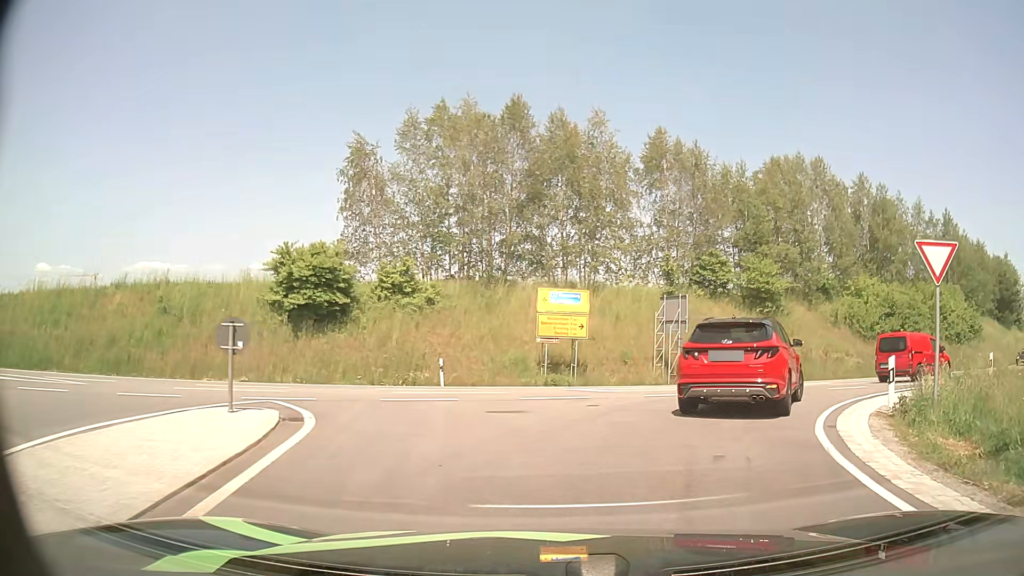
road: primary_link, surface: asphalt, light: Day
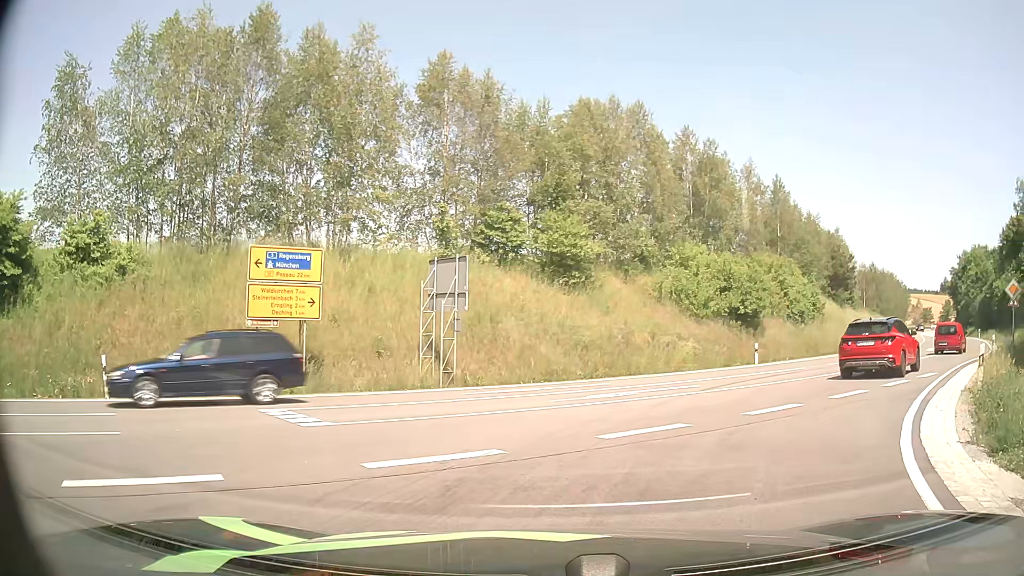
(+1.2, +9.1) m; +19°
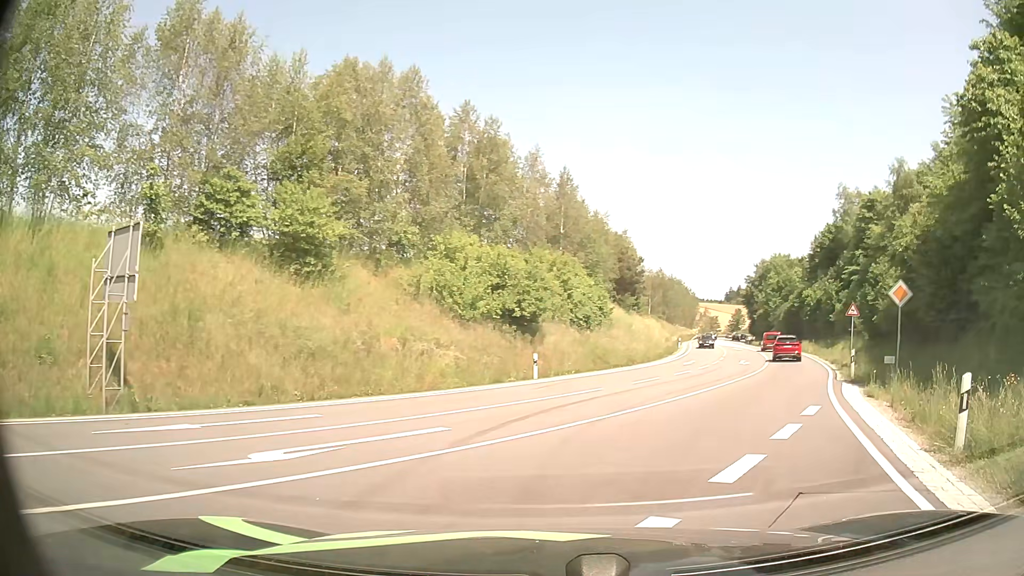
(+1.1, +7.0) m; +18°
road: secondary
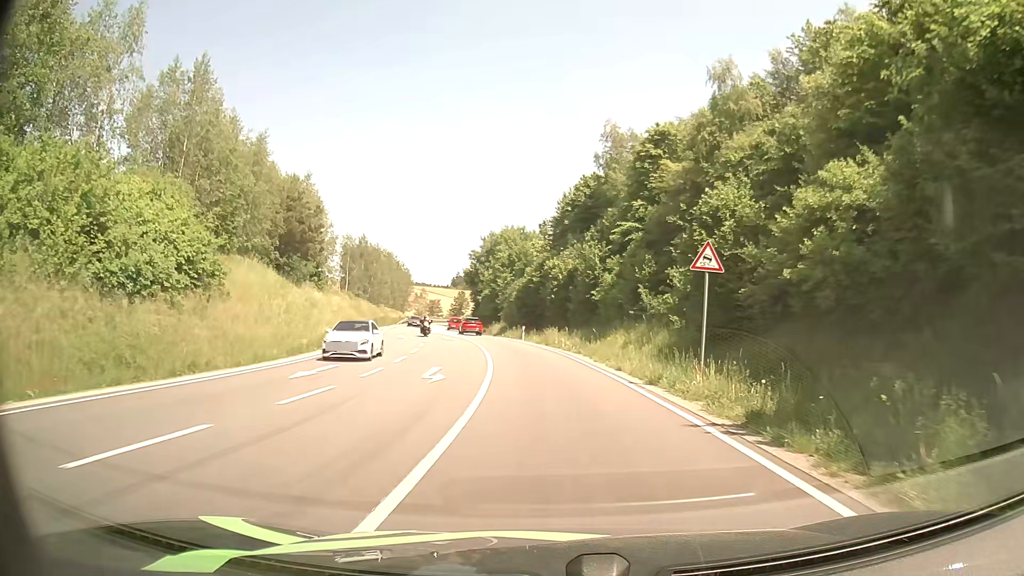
(+7.4, +23.2) m; +23°
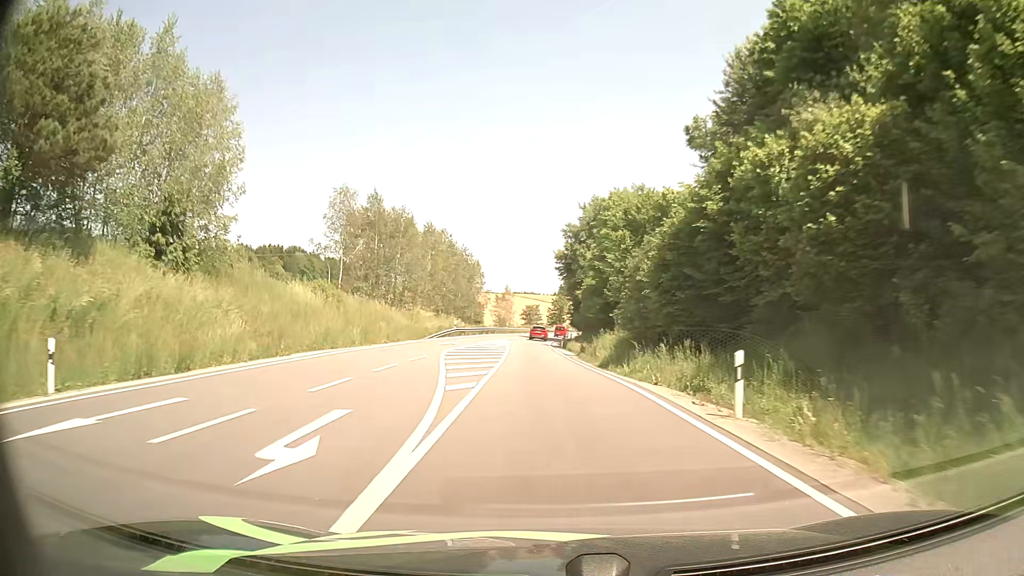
(-2.4, +42.0) m; -8°
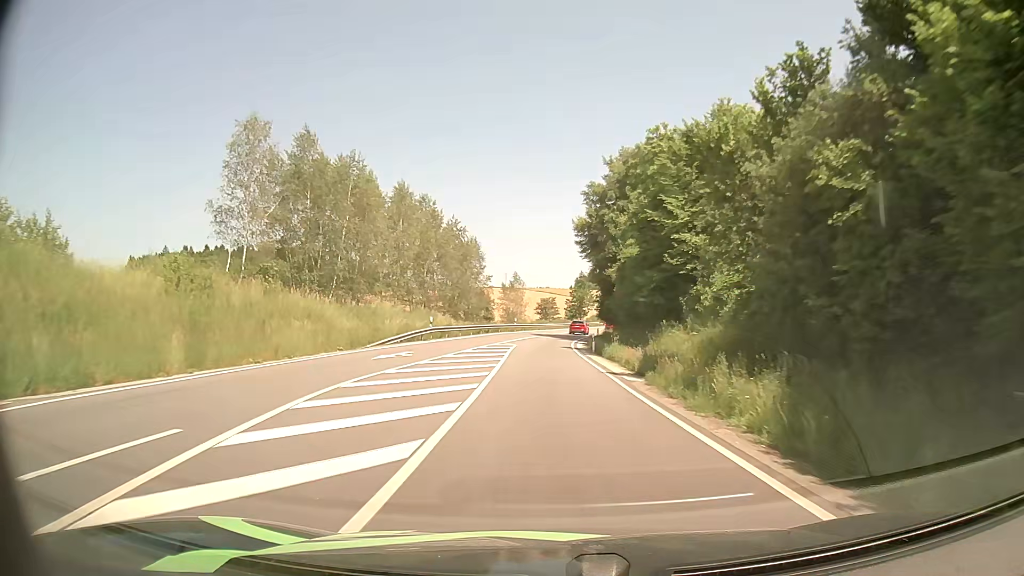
(-0.5, +20.7) m; -2°
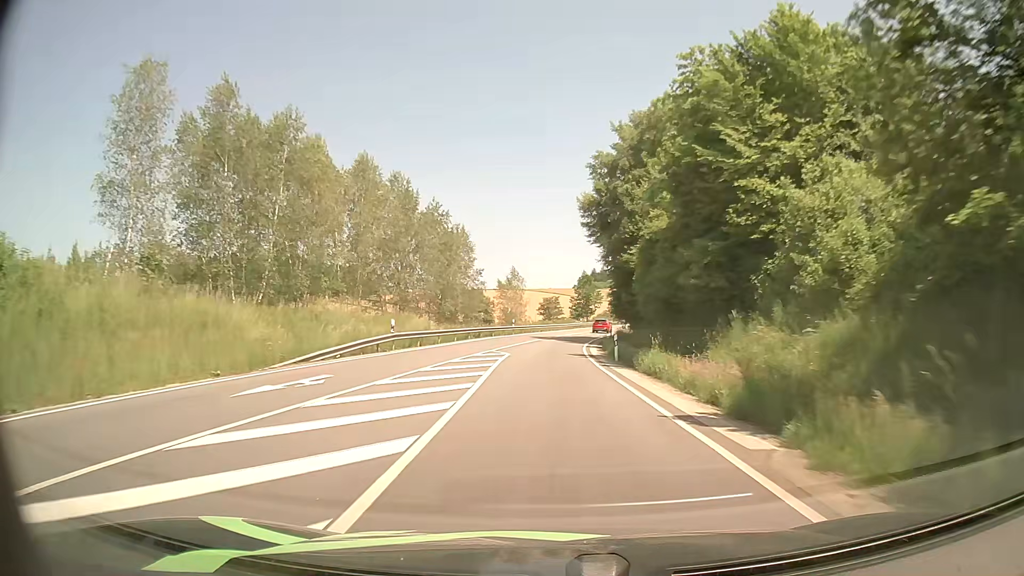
(-0.1, +11.0) m; 0°
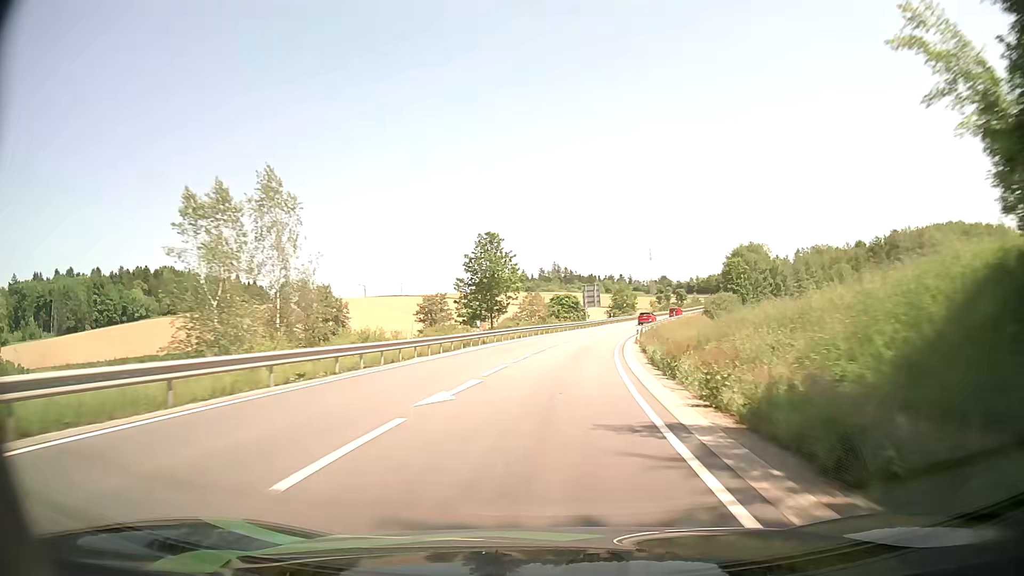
(+2.3, +59.2) m; +8°
(0, +10) (+1, +20) (+2, +30) (+3, +40) (+4, +50) (+6, +60) (+8, +69) (+11, +79) (+14, +89) (+17, +98) m
